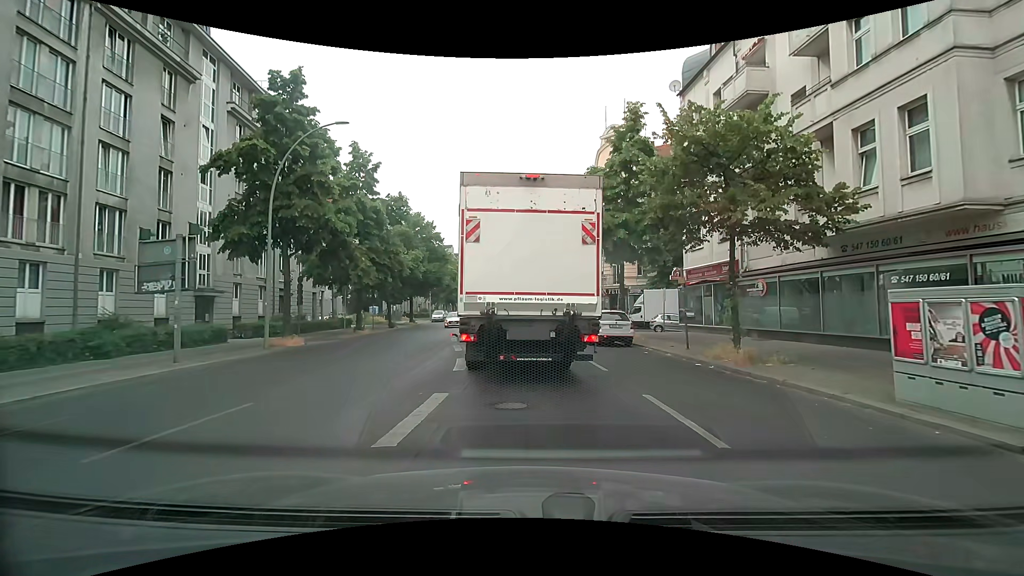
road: secondary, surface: asphalt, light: Day
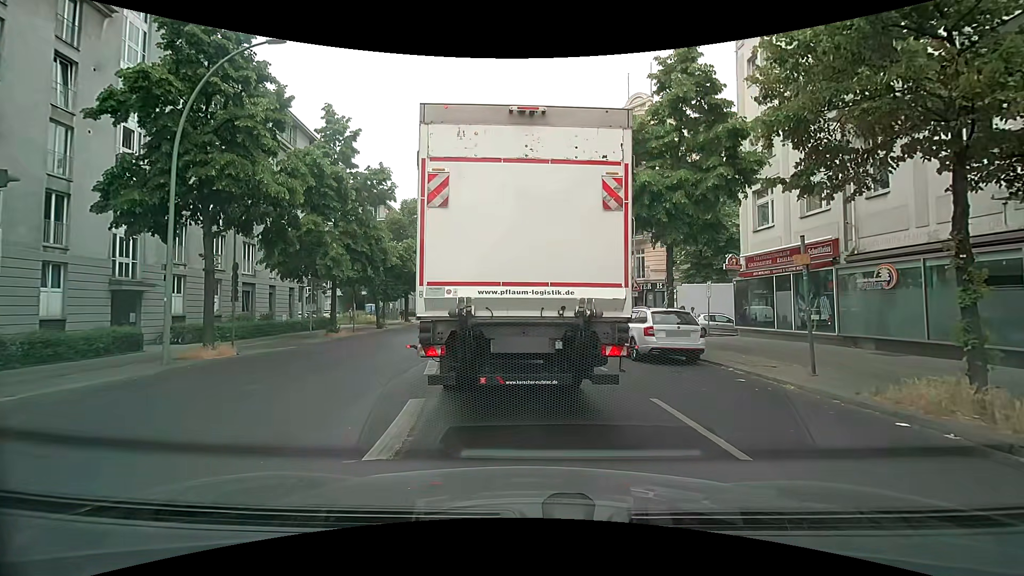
(0.0, +6.7) m; +1°
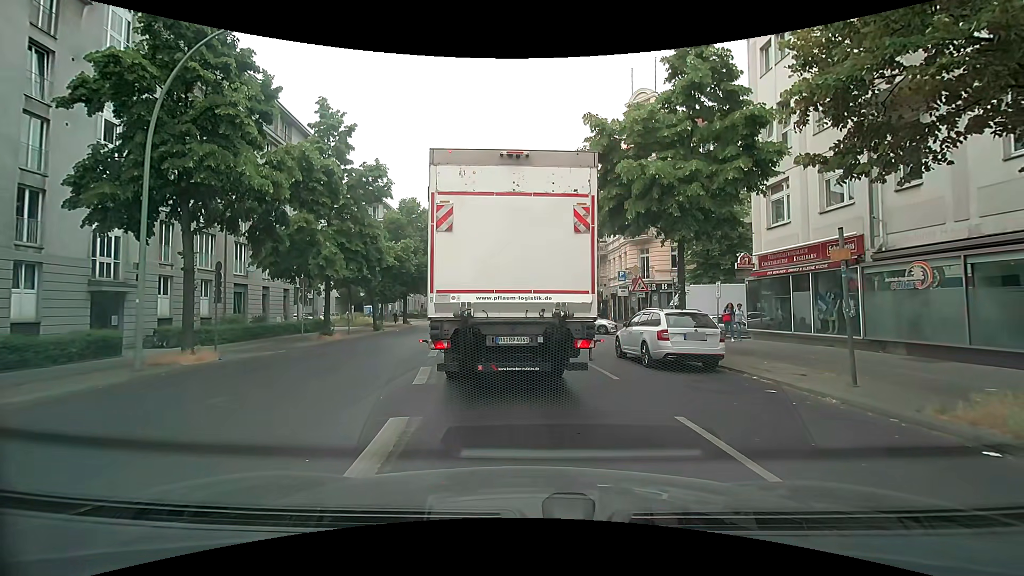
(0.0, +1.2) m; 0°
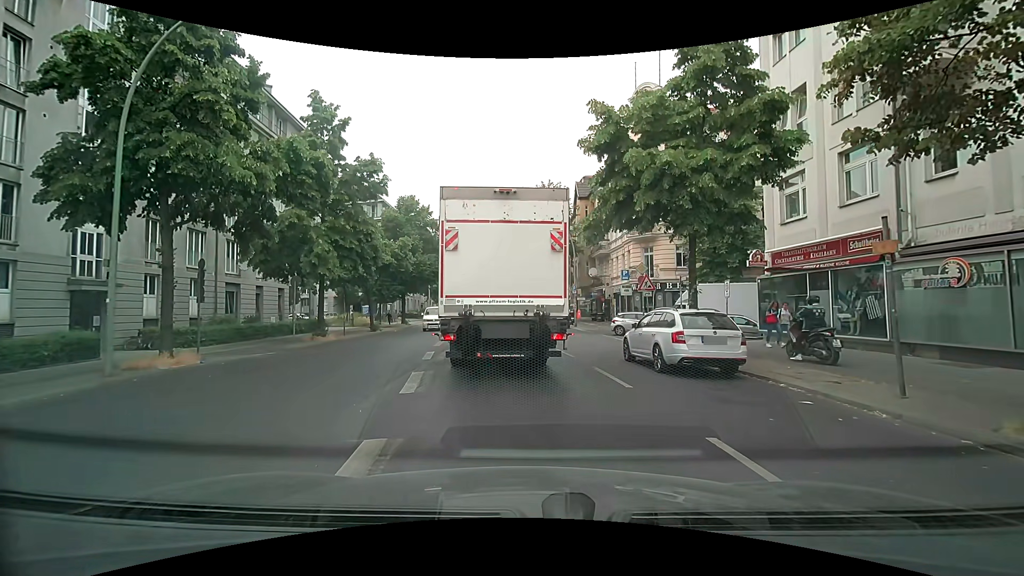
(0.0, +1.1) m; -1°
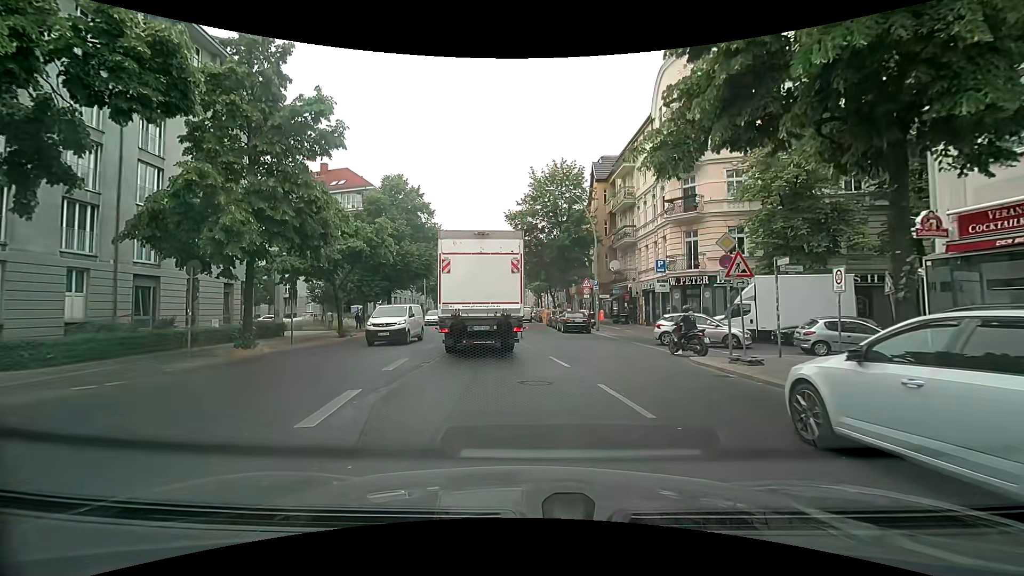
(-0.1, +8.9) m; -1°
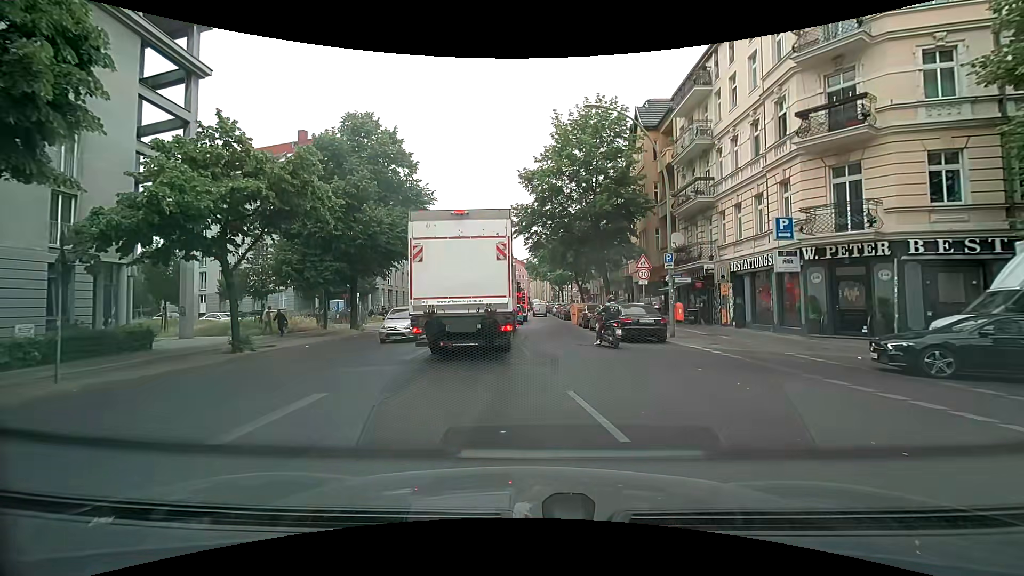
(-0.4, +13.7) m; -2°
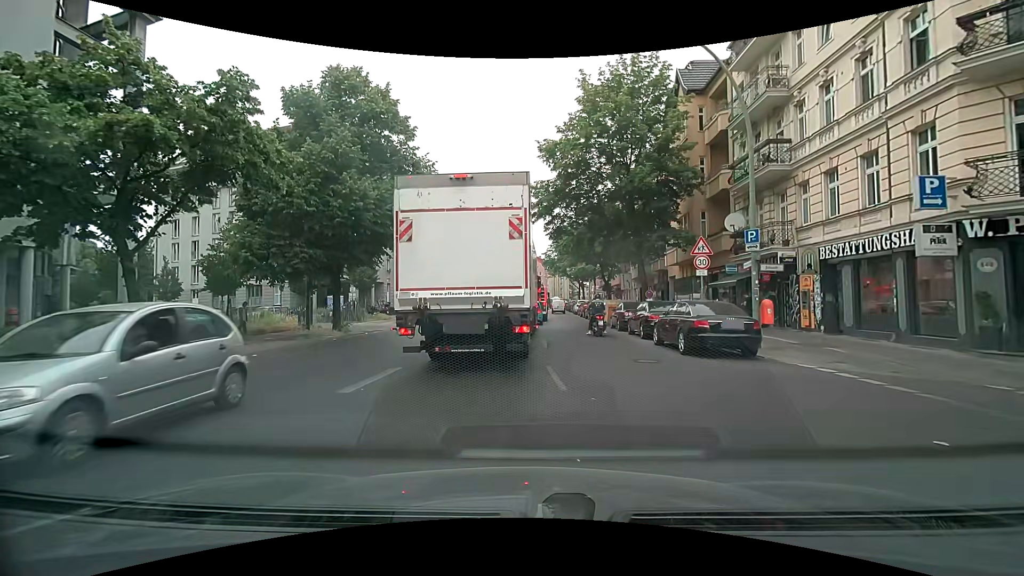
(-0.2, +5.7) m; -2°
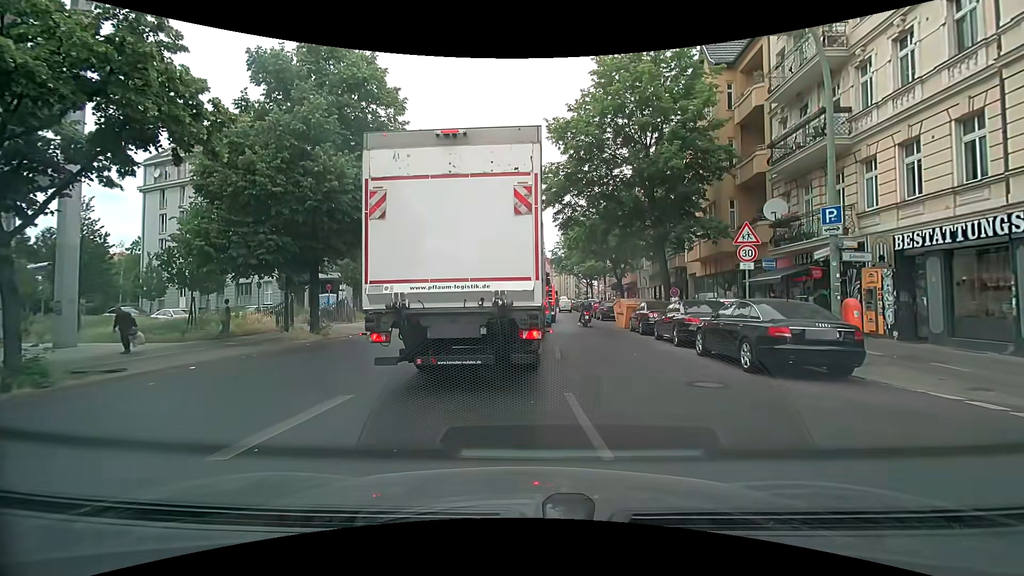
(0.0, +3.3) m; 0°
